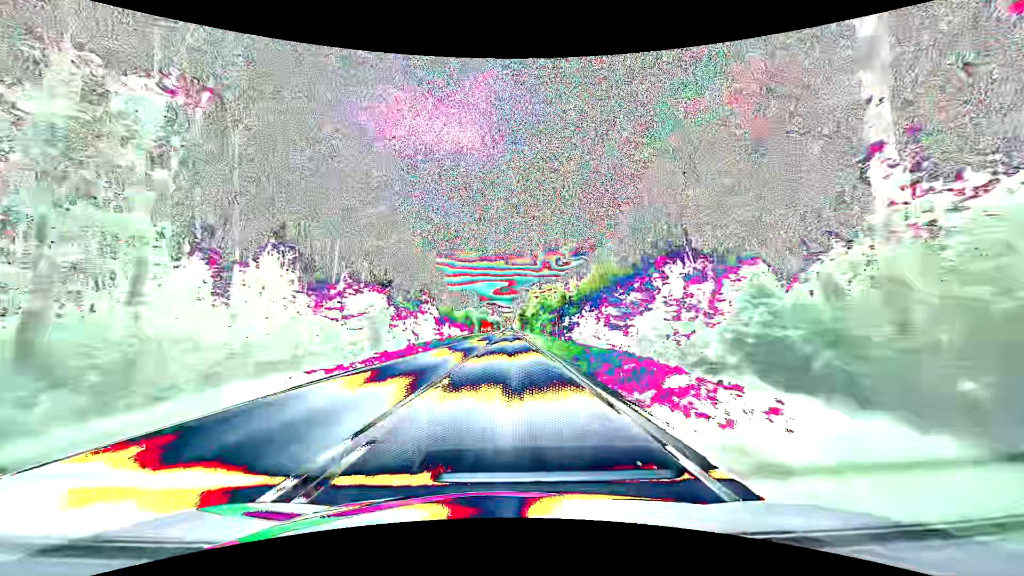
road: primary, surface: asphalt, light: Day
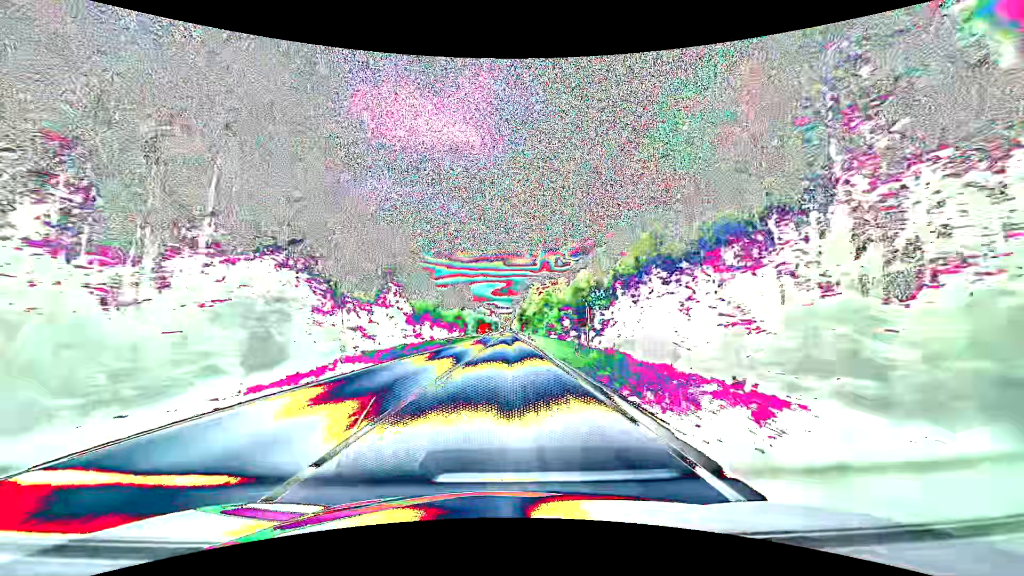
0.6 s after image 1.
(0.0, +15.8) m; 0°
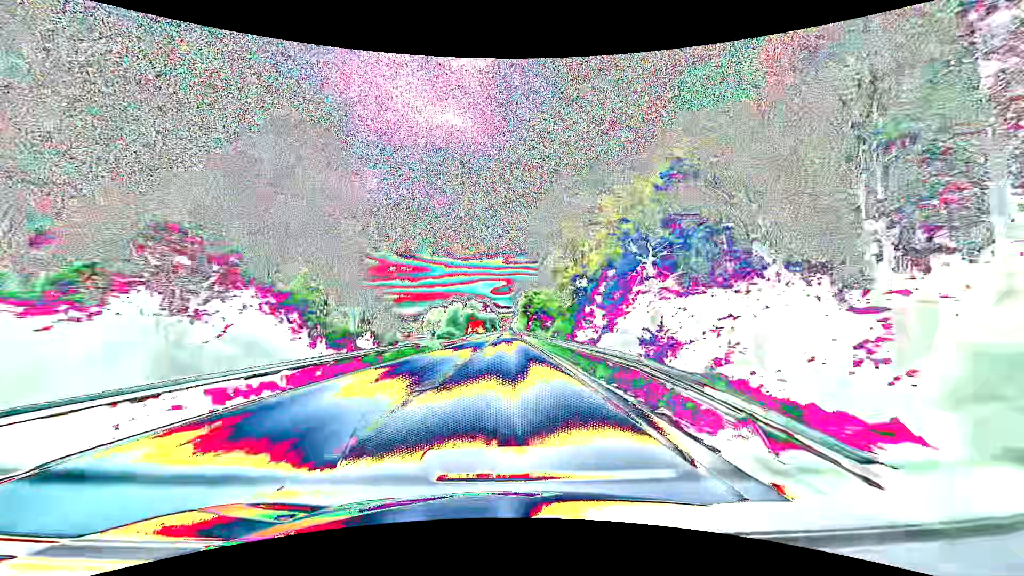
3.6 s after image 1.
(+0.2, +79.1) m; 0°
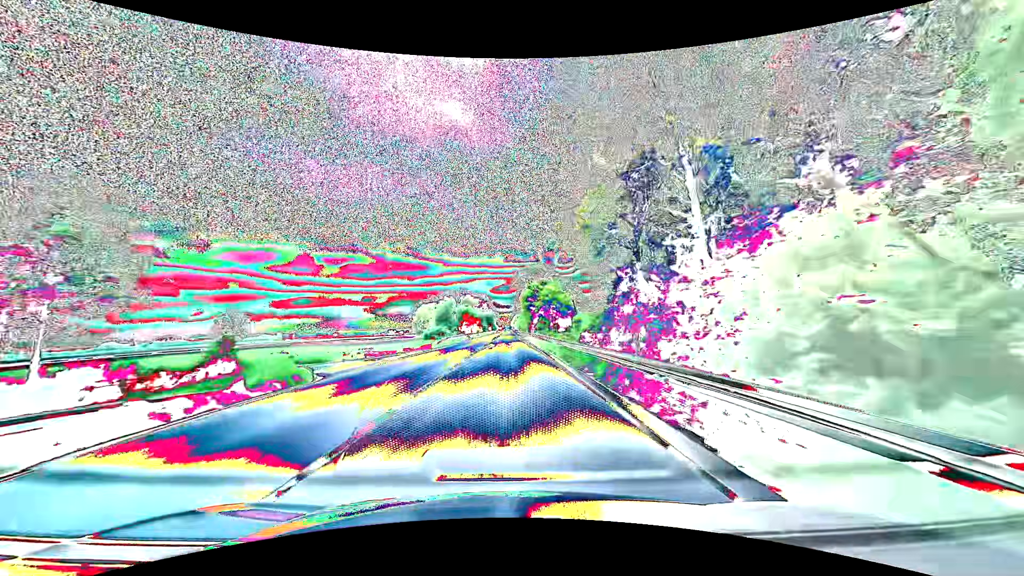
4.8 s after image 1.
(-0.1, +31.7) m; 0°
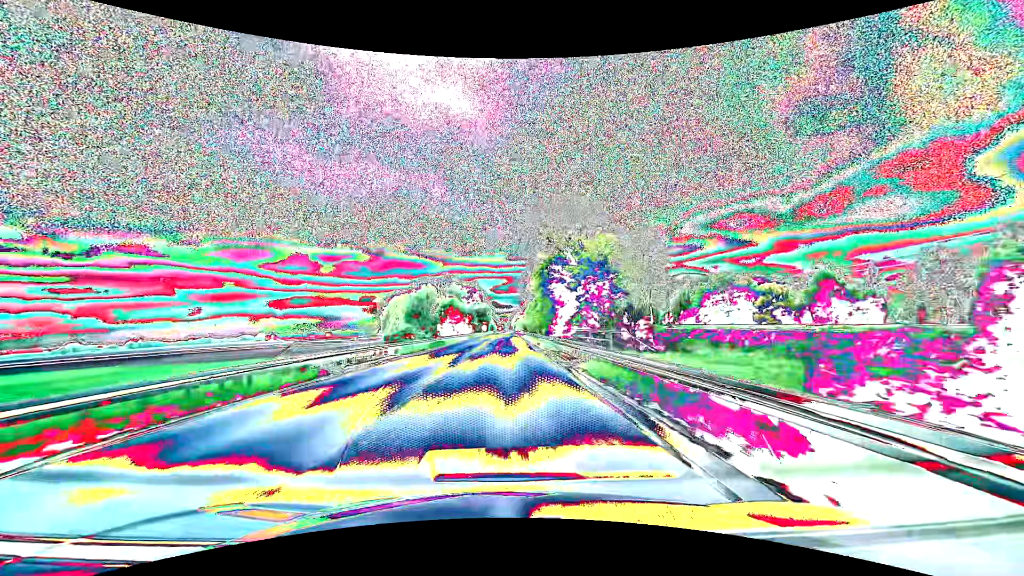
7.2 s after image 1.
(+0.1, +63.4) m; 0°
(0, +10) (0, +20) (0, +30) (0, +40) (0, +50) (0, +60) (0, +70) (0, +80) (0, +90) (0, +100) m
